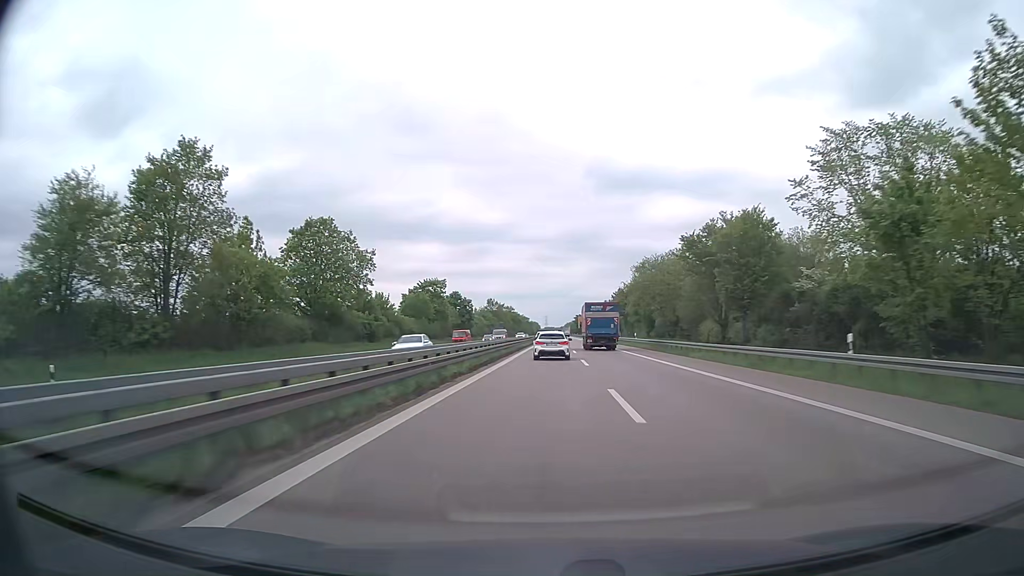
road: trunk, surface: asphalt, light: Day
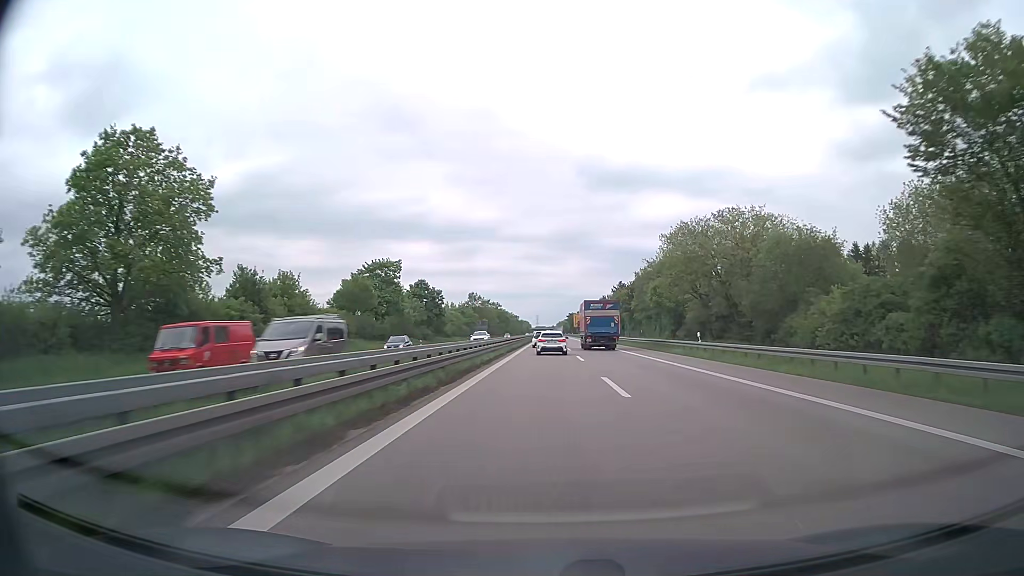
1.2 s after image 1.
(+0.1, +32.1) m; +1°
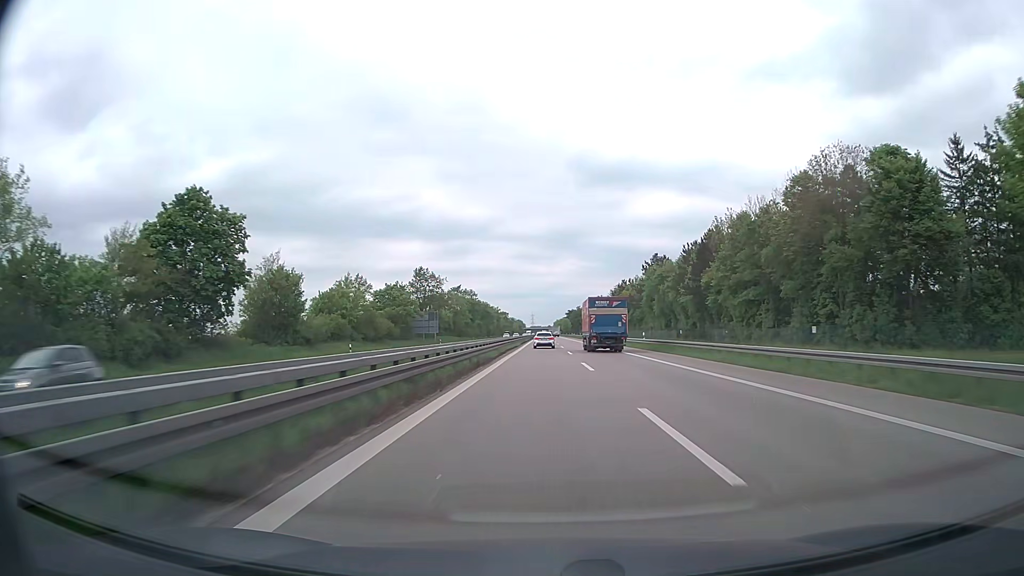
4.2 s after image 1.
(+0.3, +80.0) m; 0°
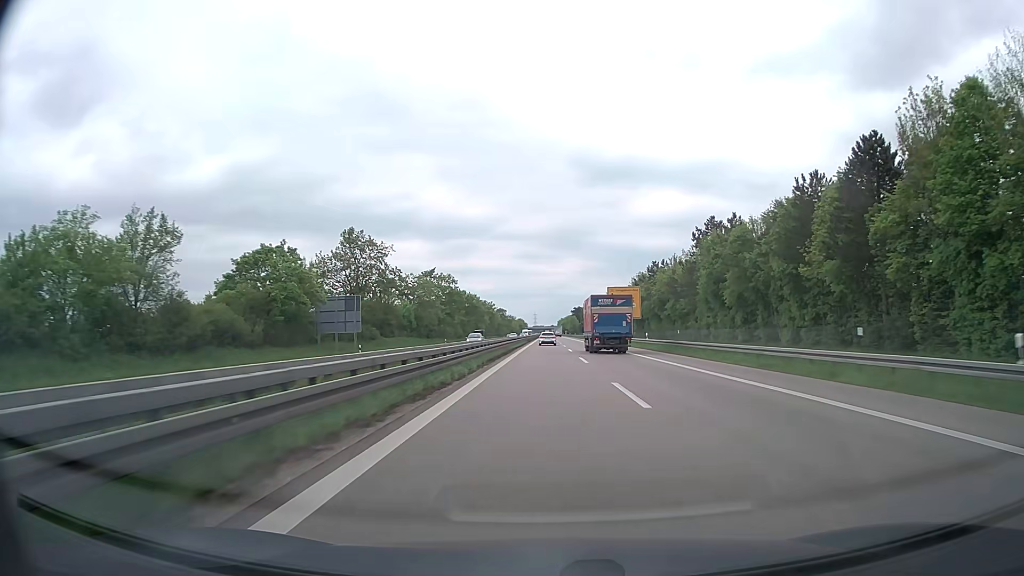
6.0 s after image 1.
(-0.1, +47.9) m; 0°
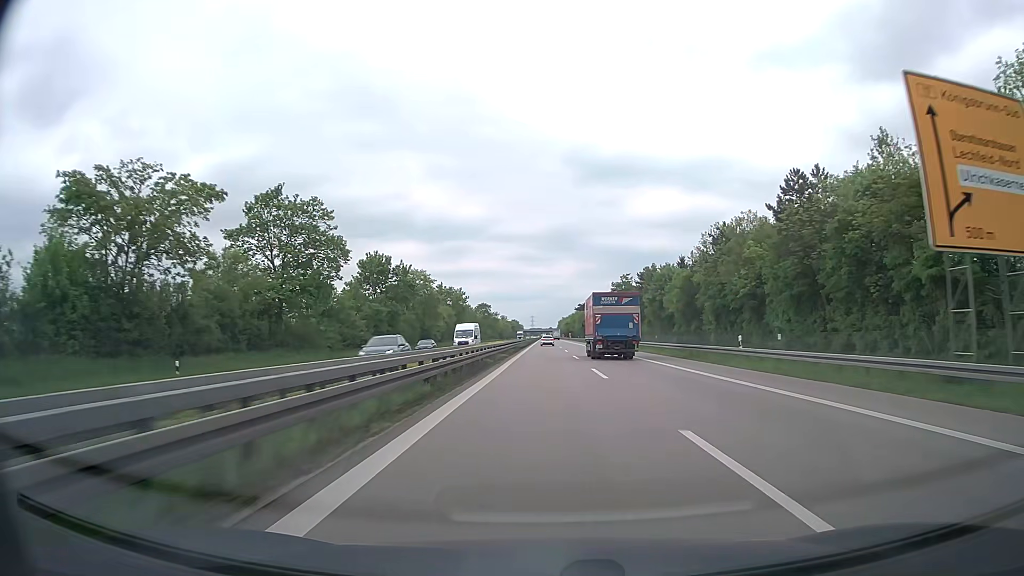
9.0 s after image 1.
(+0.1, +80.8) m; 0°
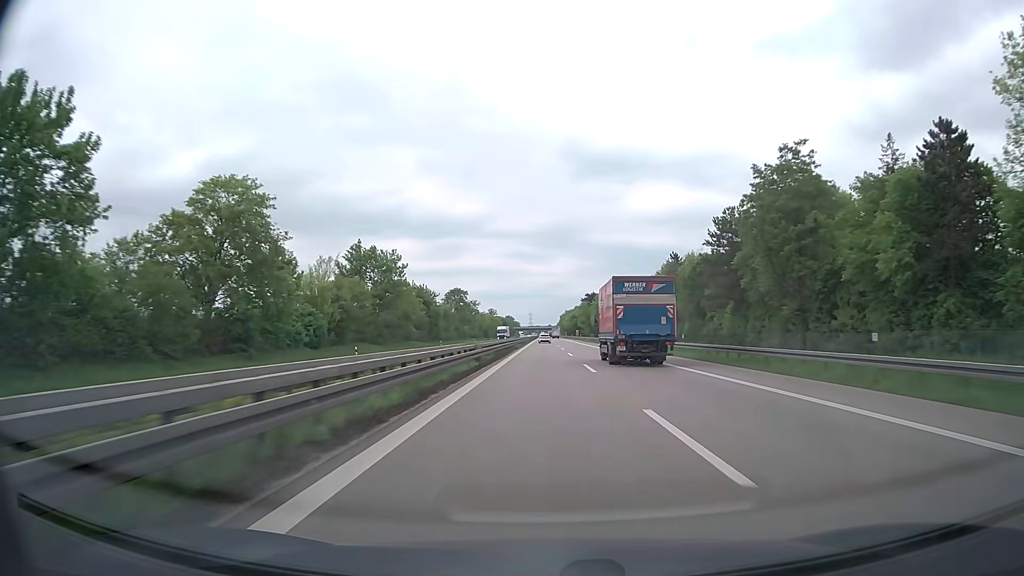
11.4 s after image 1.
(+0.1, +69.9) m; 0°
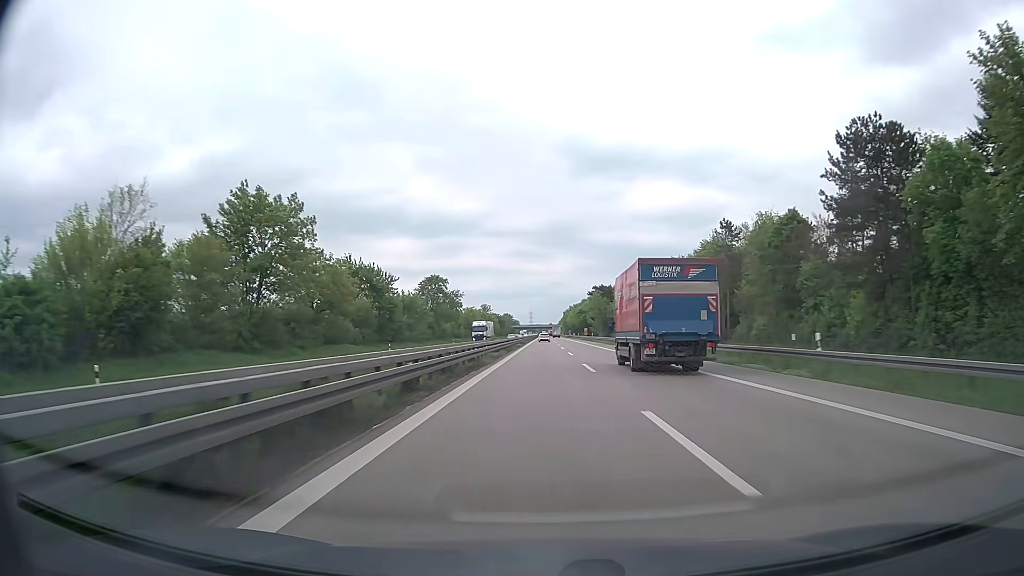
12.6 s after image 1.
(0.0, +36.5) m; 0°
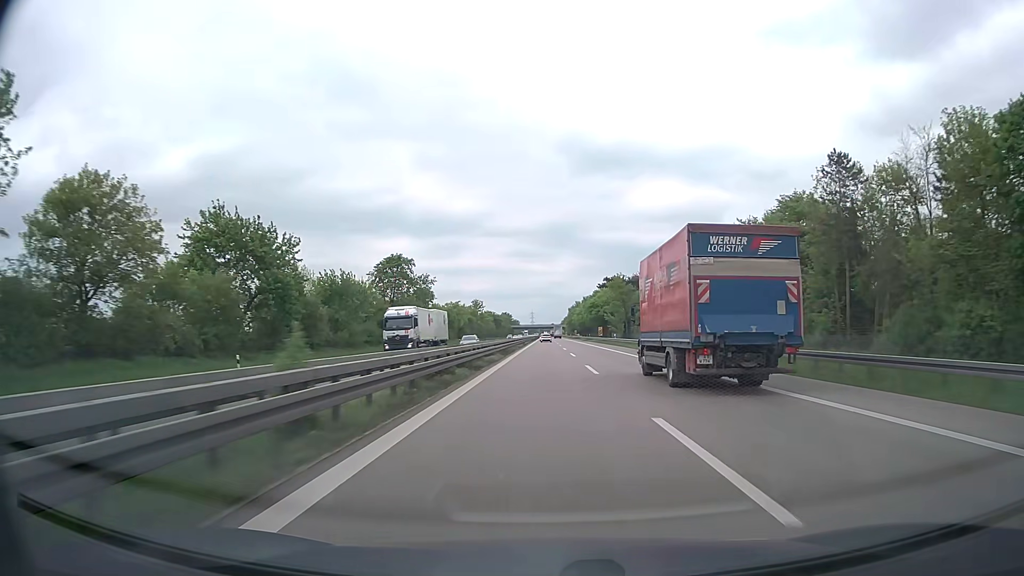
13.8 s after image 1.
(0.0, +36.9) m; 0°
(0, +10) (0, +20) (0, +30) (0, +40) (0, +50) (0, +60) (0, +70) (0, +80) (0, +90) (0, +100) m
